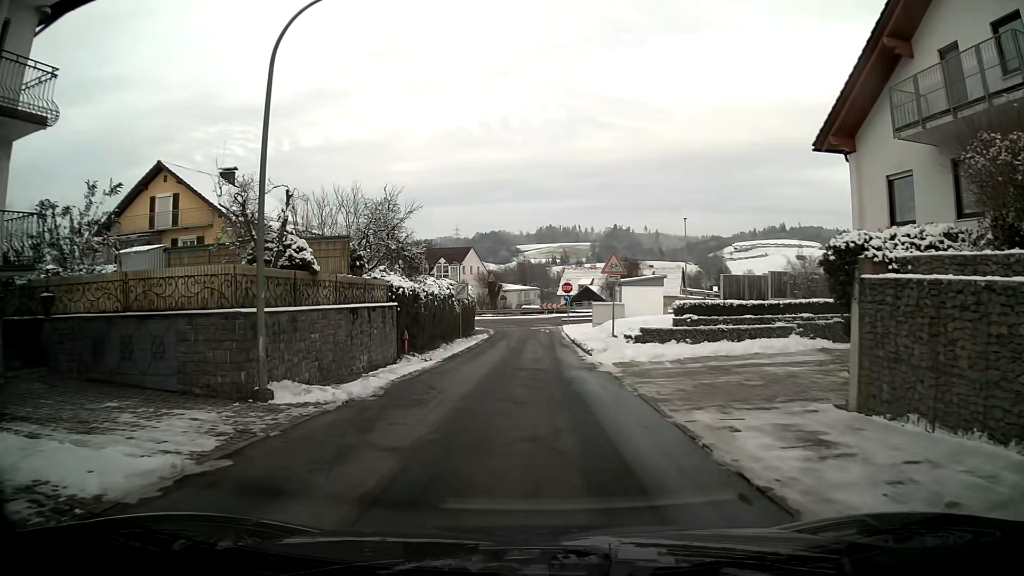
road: residential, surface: asphalt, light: Day
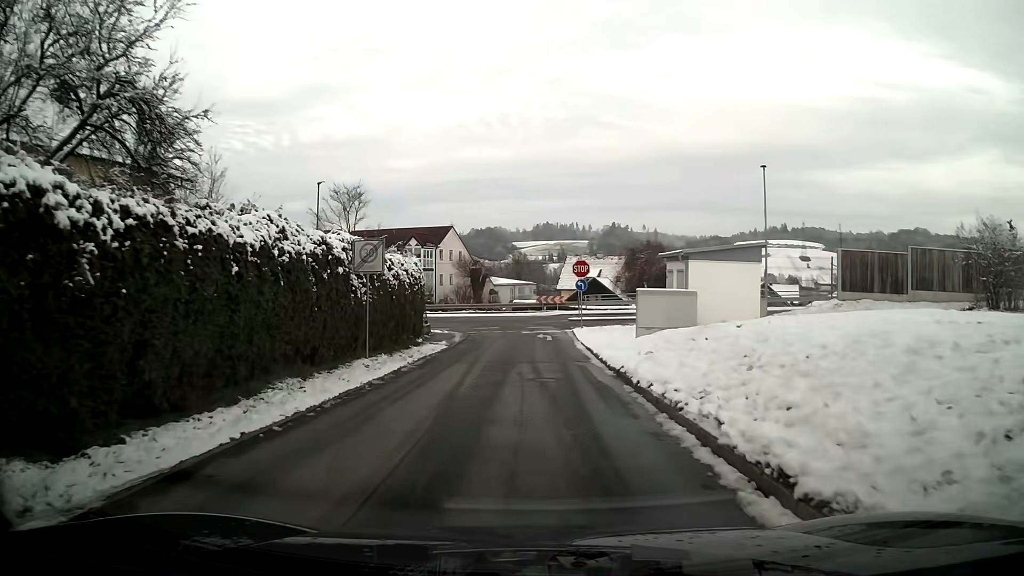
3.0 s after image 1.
(+0.1, +20.0) m; 0°
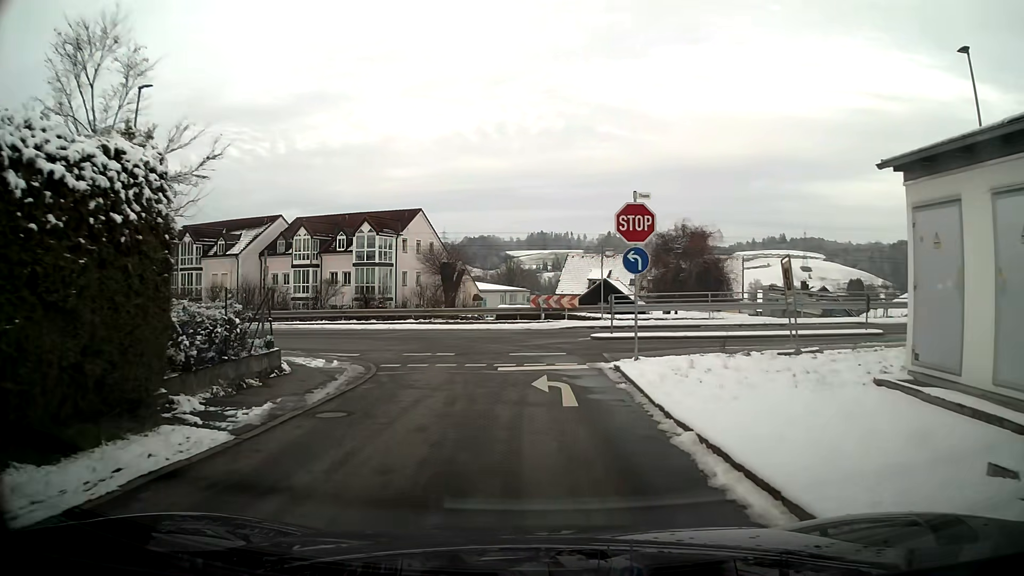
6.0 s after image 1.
(0.0, +19.2) m; +1°
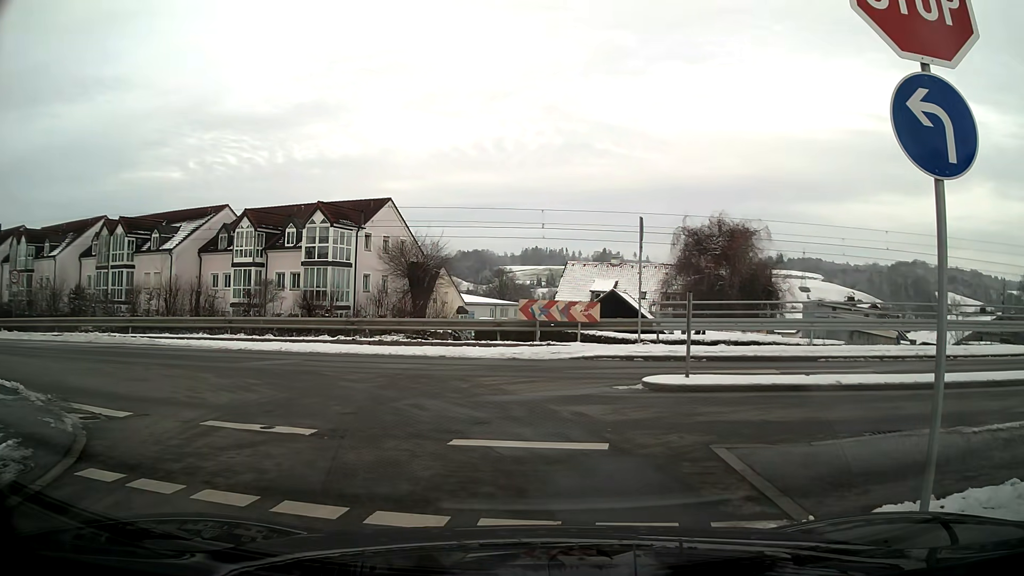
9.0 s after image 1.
(+0.1, +11.1) m; 0°
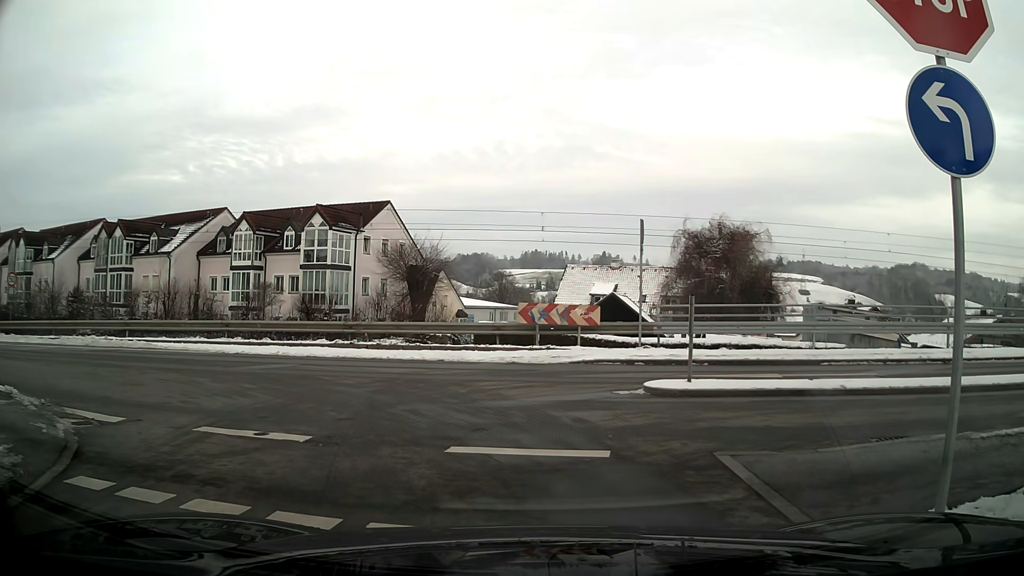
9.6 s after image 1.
(0.0, +0.2) m; 0°
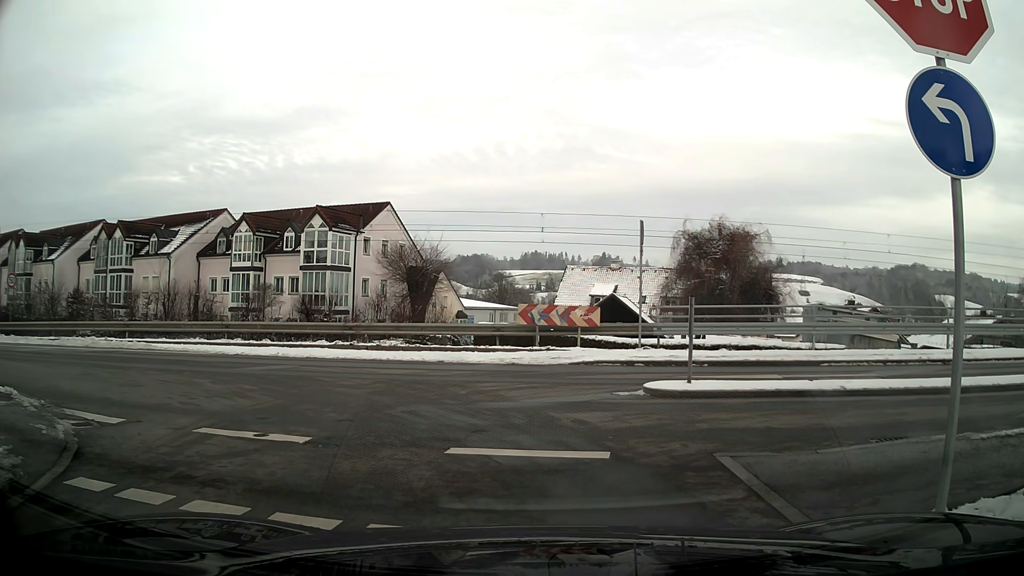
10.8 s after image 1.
(0.0, +0.1) m; 0°
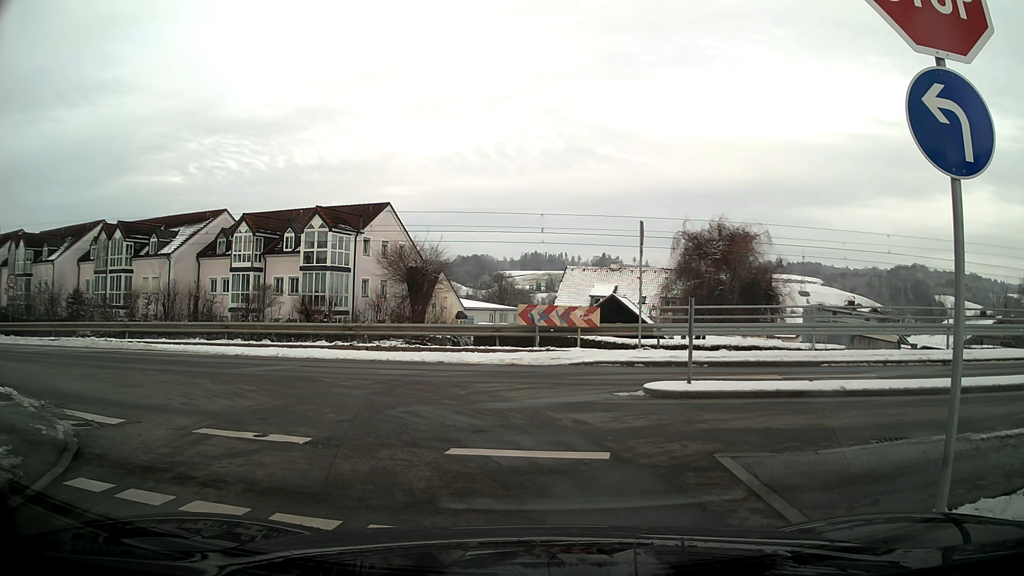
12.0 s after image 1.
(0.0, 0.0) m; 0°
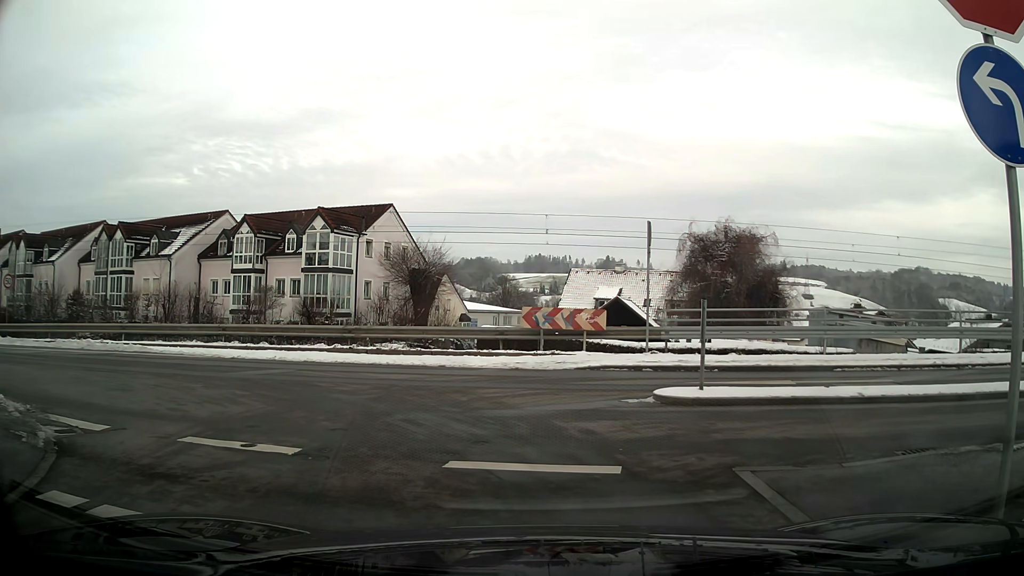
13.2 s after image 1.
(0.0, +0.4) m; 0°
